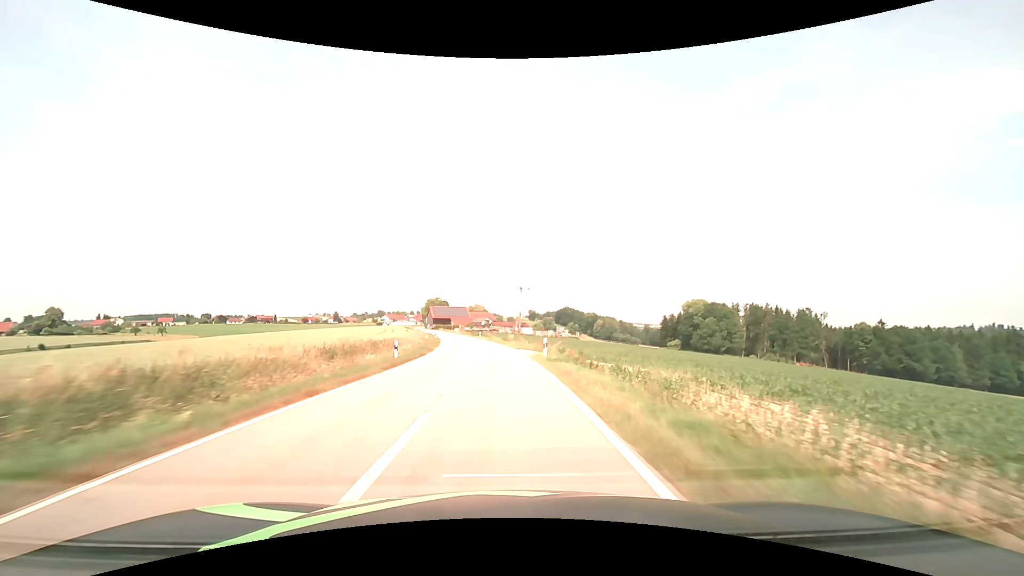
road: tertiary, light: Day
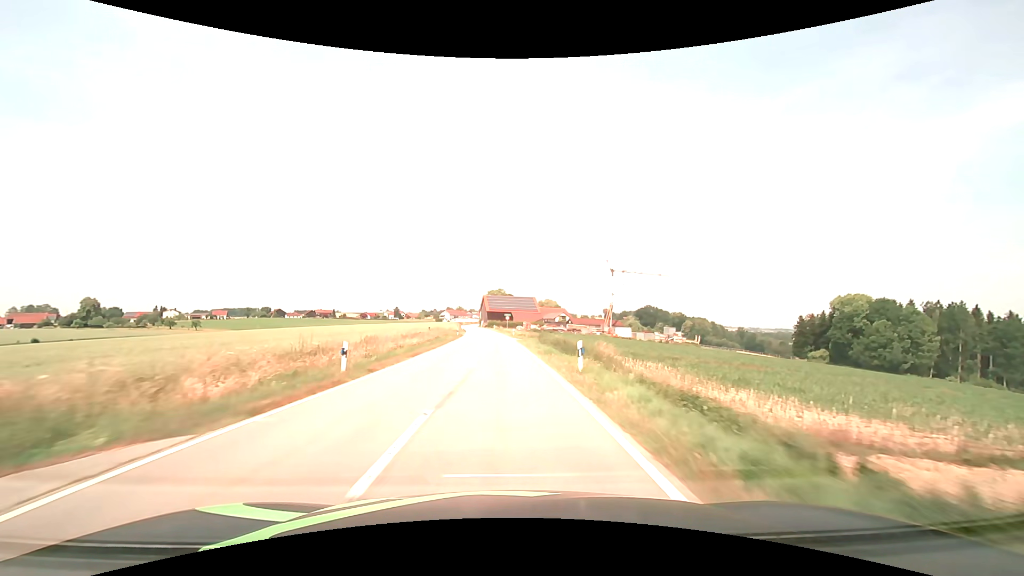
(-4.0, +62.5) m; -8°
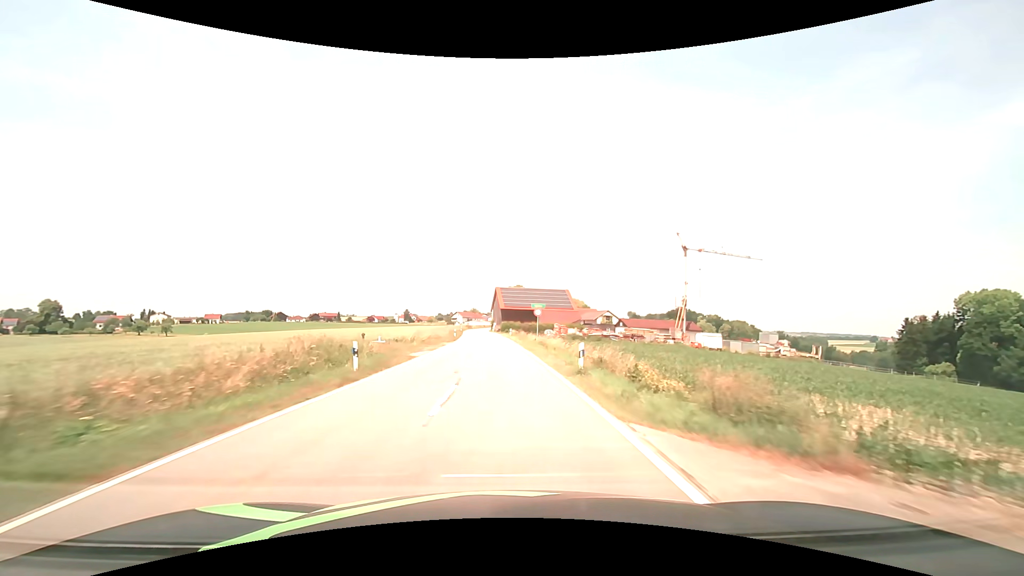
(-0.8, +45.9) m; -2°
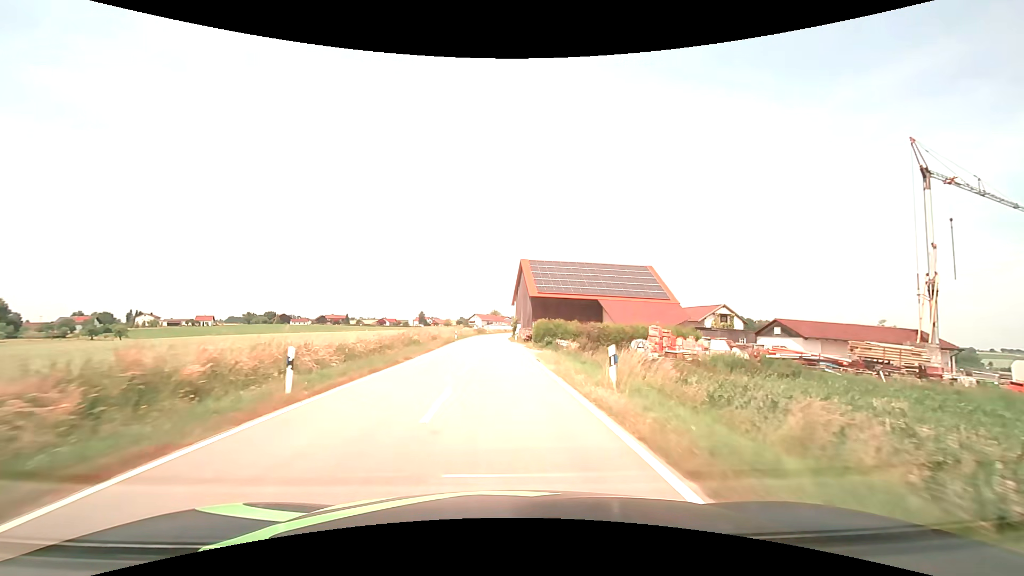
(-1.2, +51.3) m; -3°
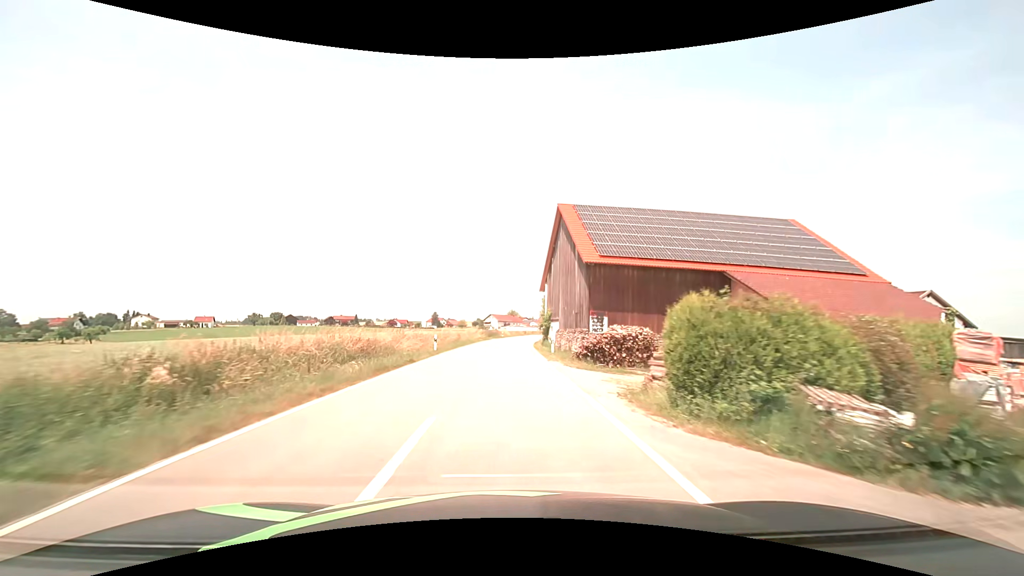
(-0.5, +28.5) m; -2°
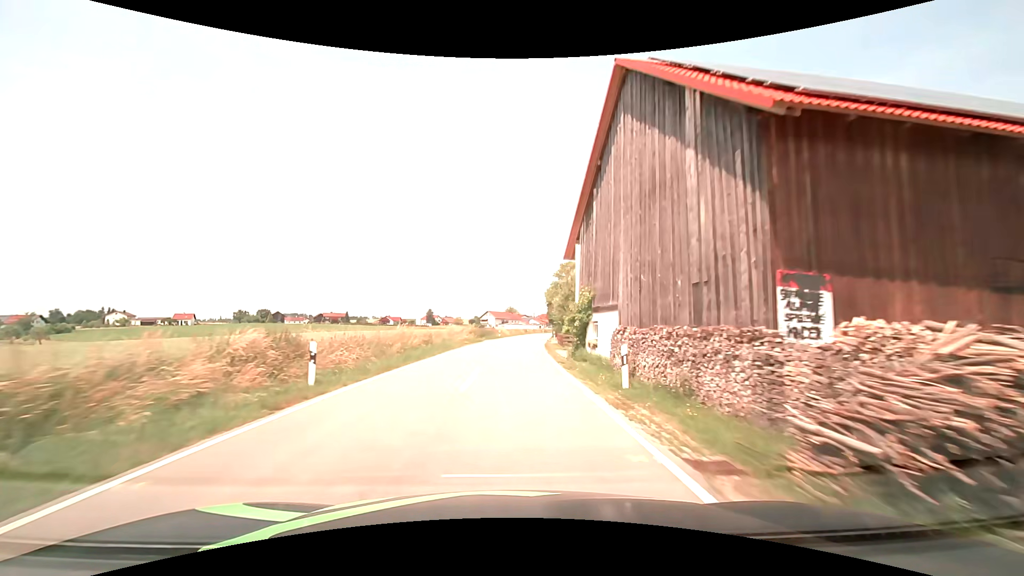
(0.0, +18.6) m; 0°
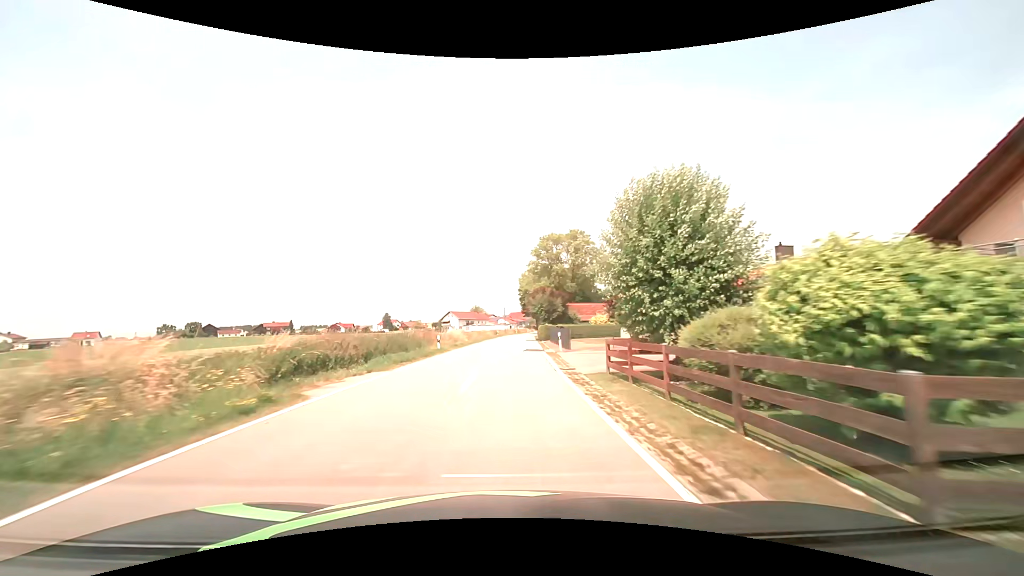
(+1.0, +36.8) m; +3°
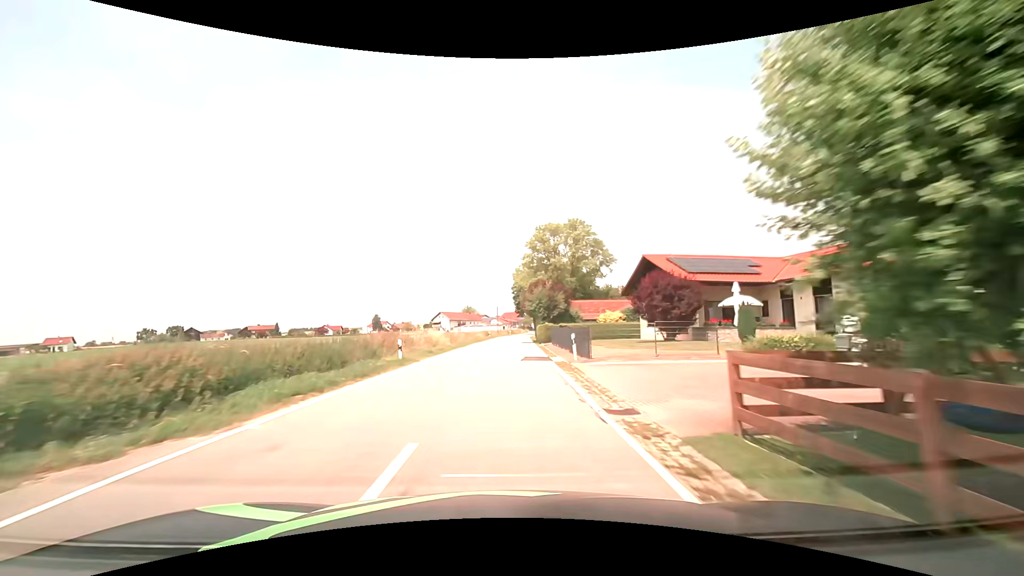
(+0.2, +9.2) m; +2°
(0, +10) (0, +20) (0, +30) (0, +40) (+1, +50) (+1, +60) (+1, +70) (+2, +80) (+2, +90) (+3, +100) m
